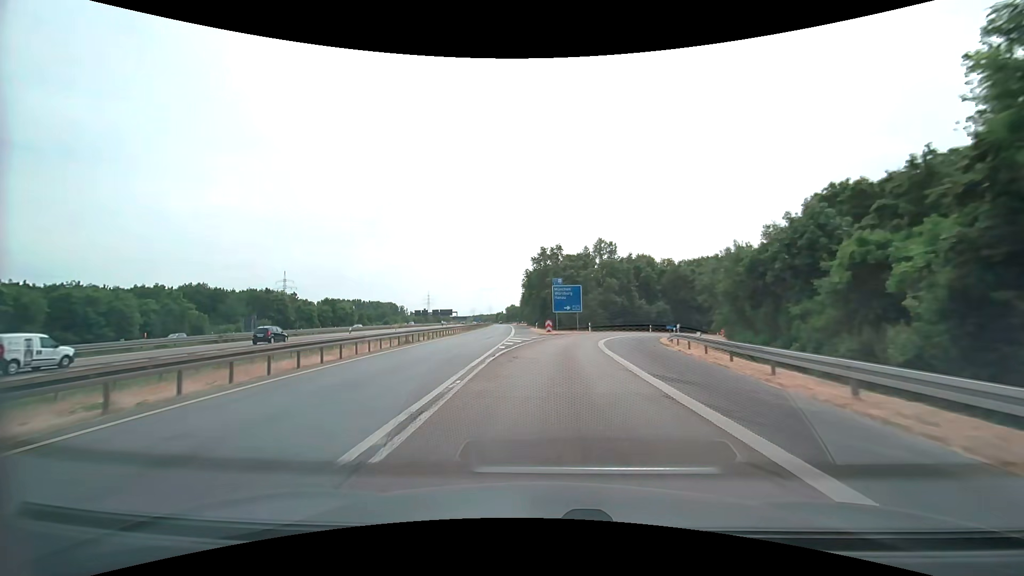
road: motorway_link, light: Day
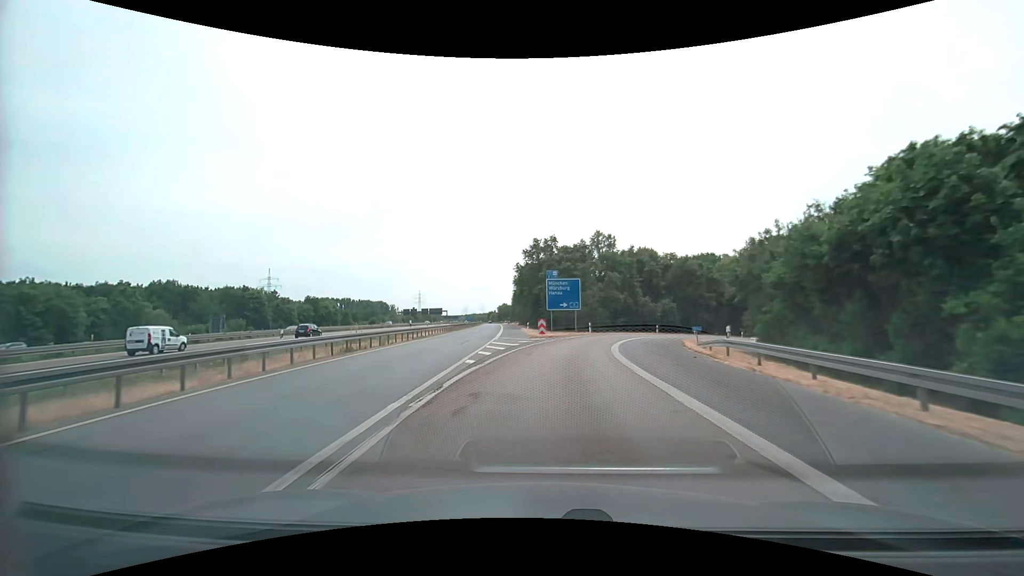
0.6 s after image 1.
(+0.1, +8.9) m; +1°
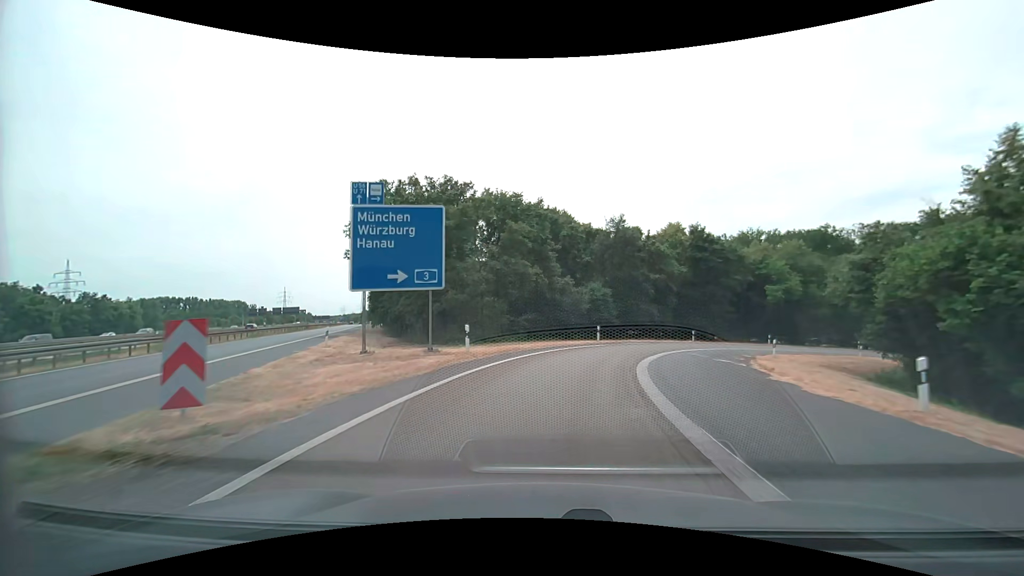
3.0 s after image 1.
(+3.0, +33.1) m; +13°
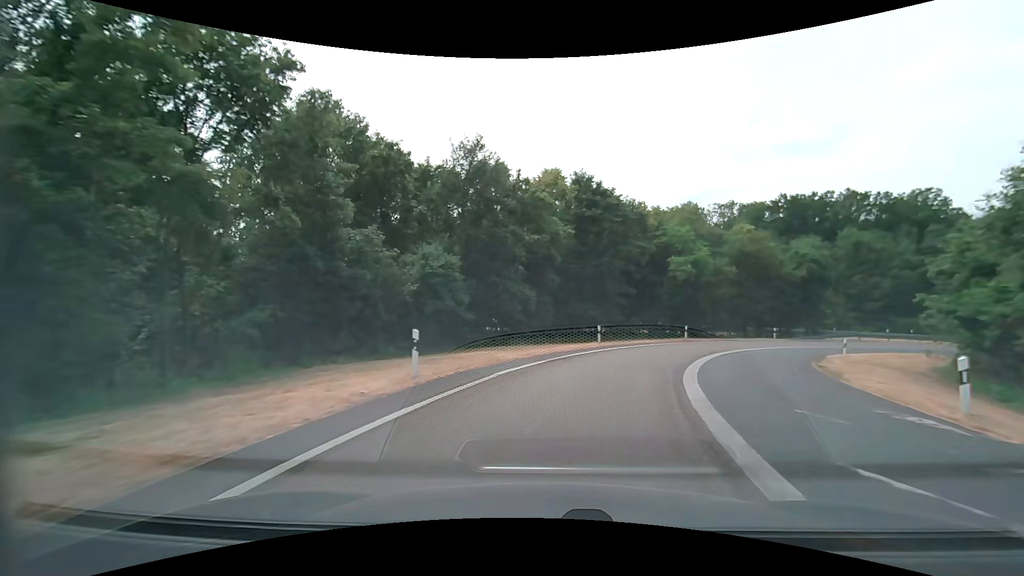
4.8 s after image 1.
(+2.7, +22.1) m; +16°
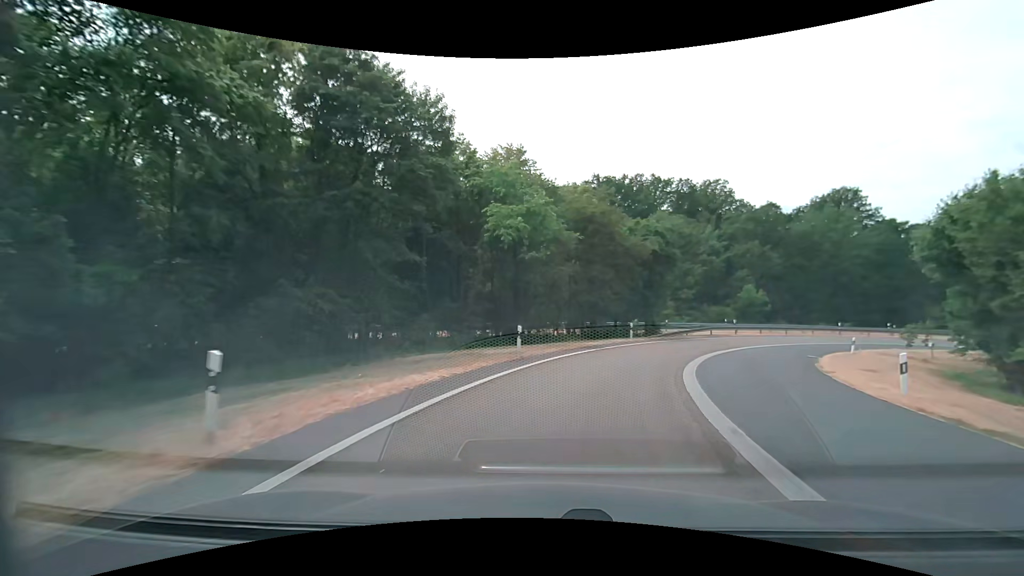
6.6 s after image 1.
(+3.8, +20.6) m; +21°
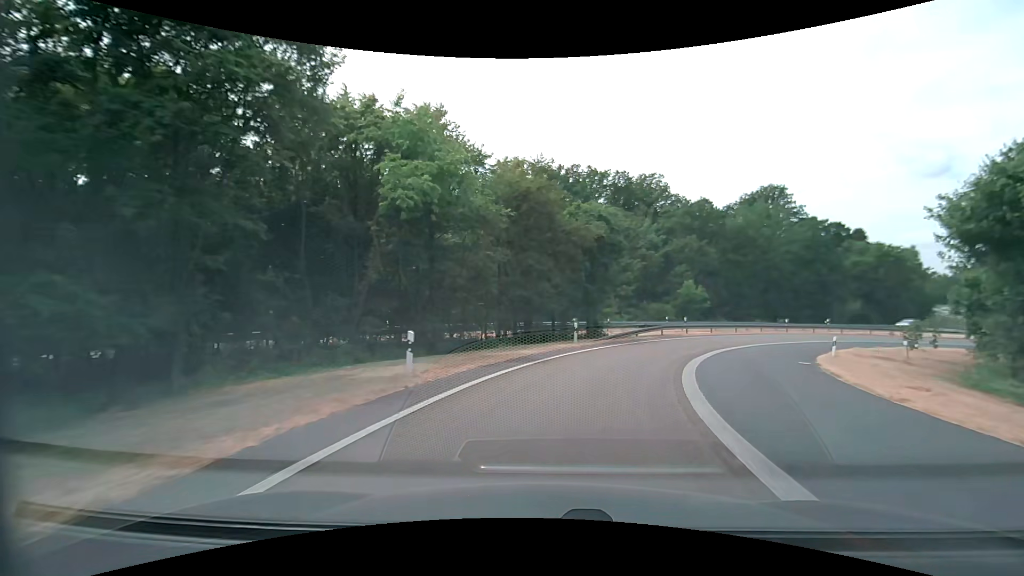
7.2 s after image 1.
(+0.5, +7.1) m; +7°
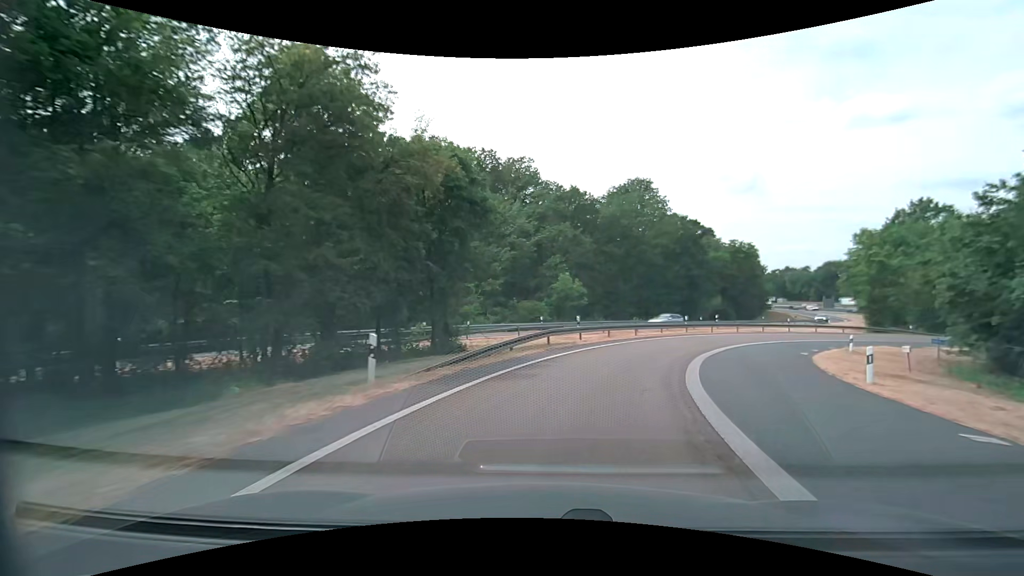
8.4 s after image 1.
(+2.0, +14.3) m; +15°
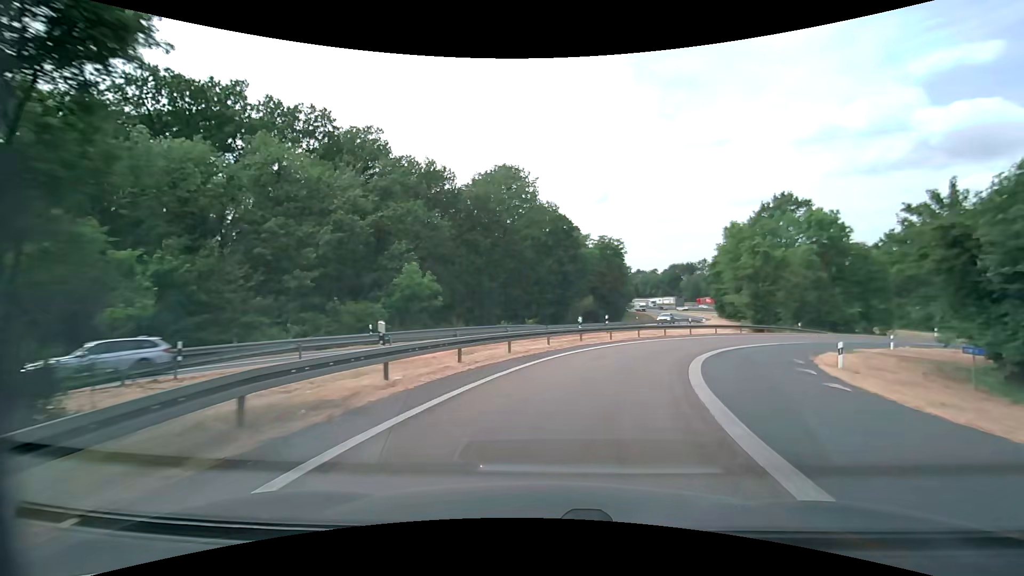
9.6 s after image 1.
(+2.0, +14.7) m; +15°
(+1, +10) (+4, +20) (+8, +29) (+14, +37) (+21, +44) (+29, +49) (+39, +53) (+48, +55) (+58, +55) (+68, +54) m
